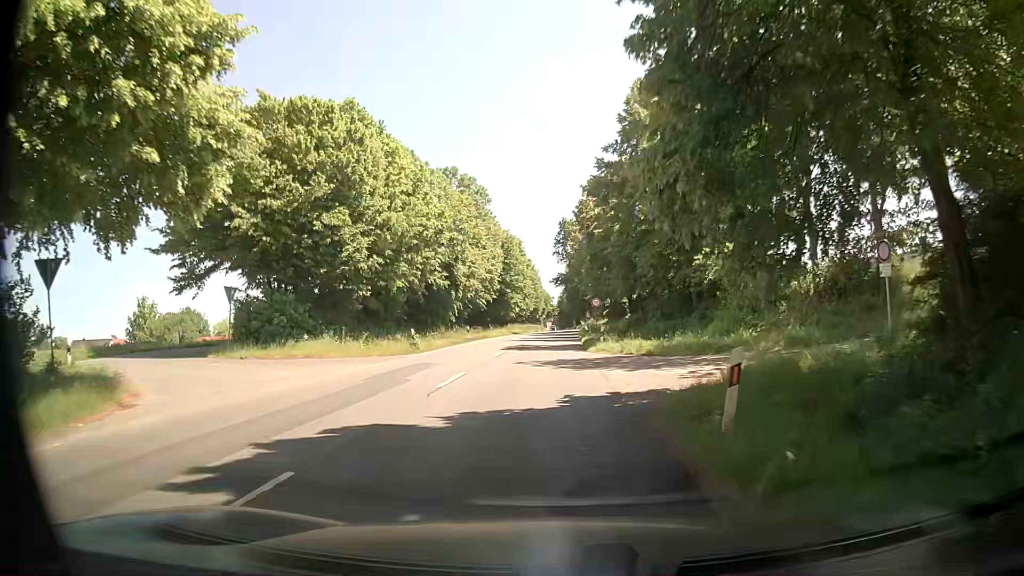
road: secondary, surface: asphalt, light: Day
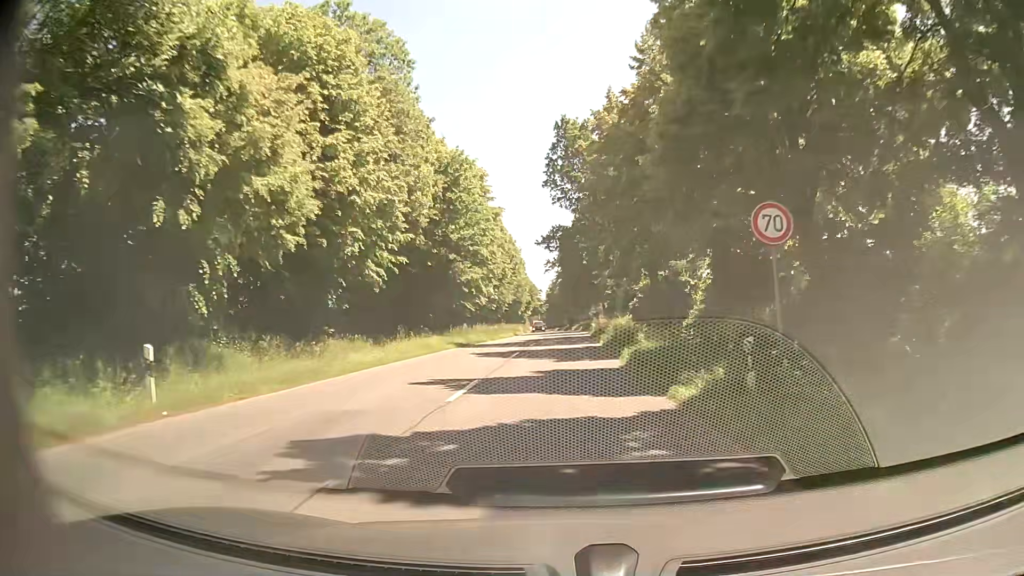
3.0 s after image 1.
(-1.3, +39.7) m; -1°
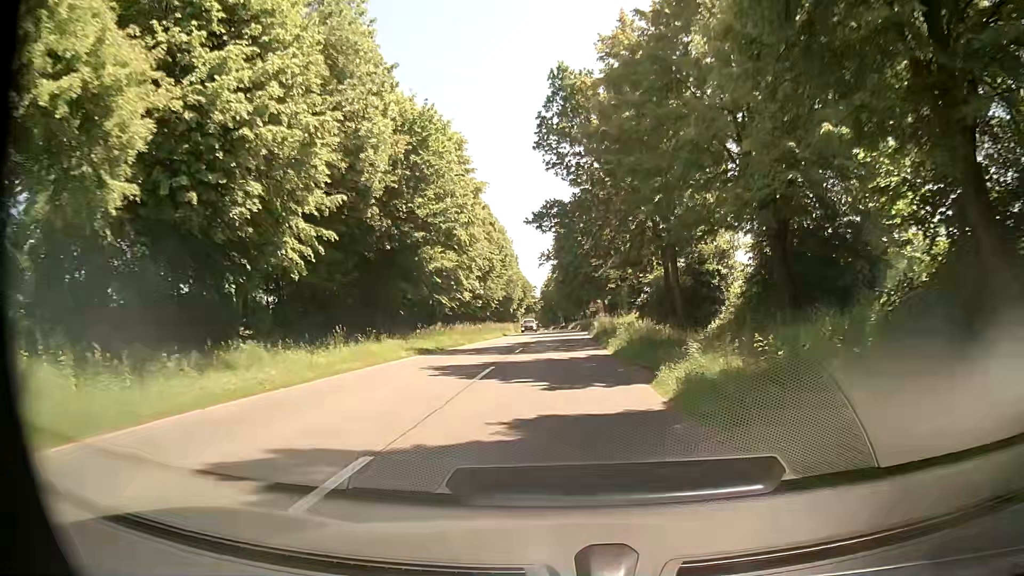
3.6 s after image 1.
(+0.1, +8.6) m; +2°
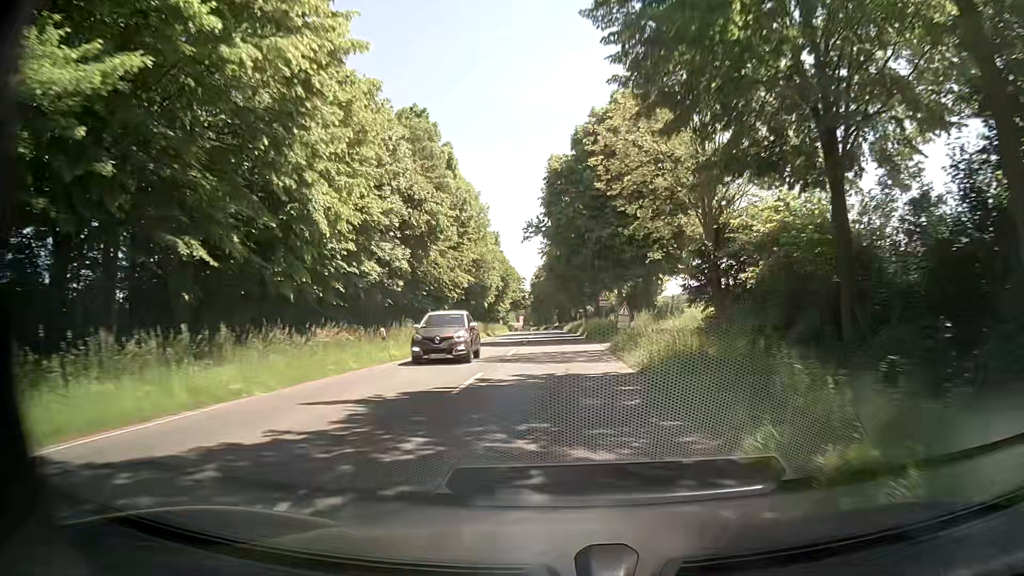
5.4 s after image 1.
(-0.2, +26.9) m; 0°
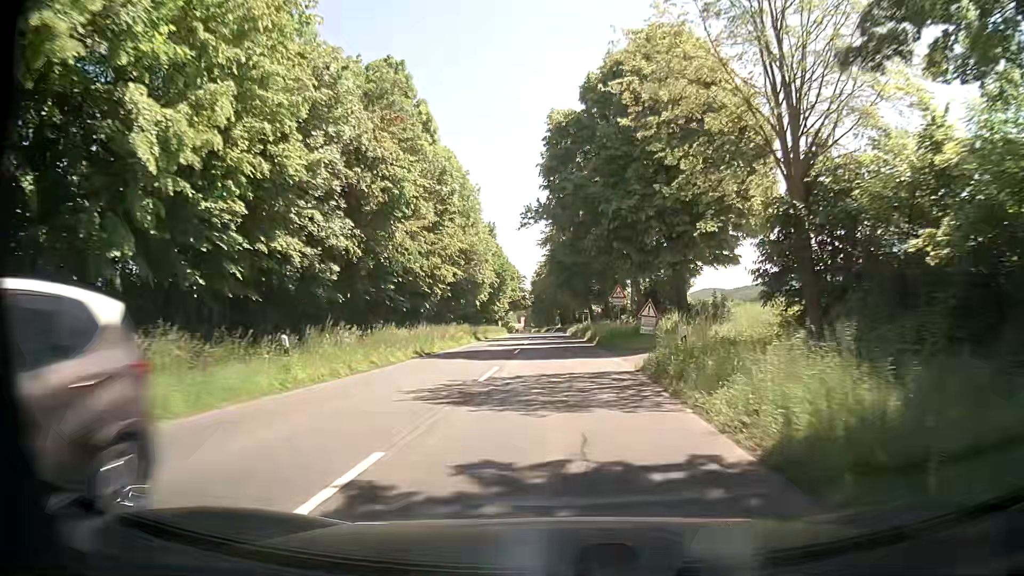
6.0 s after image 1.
(0.0, +9.3) m; 0°
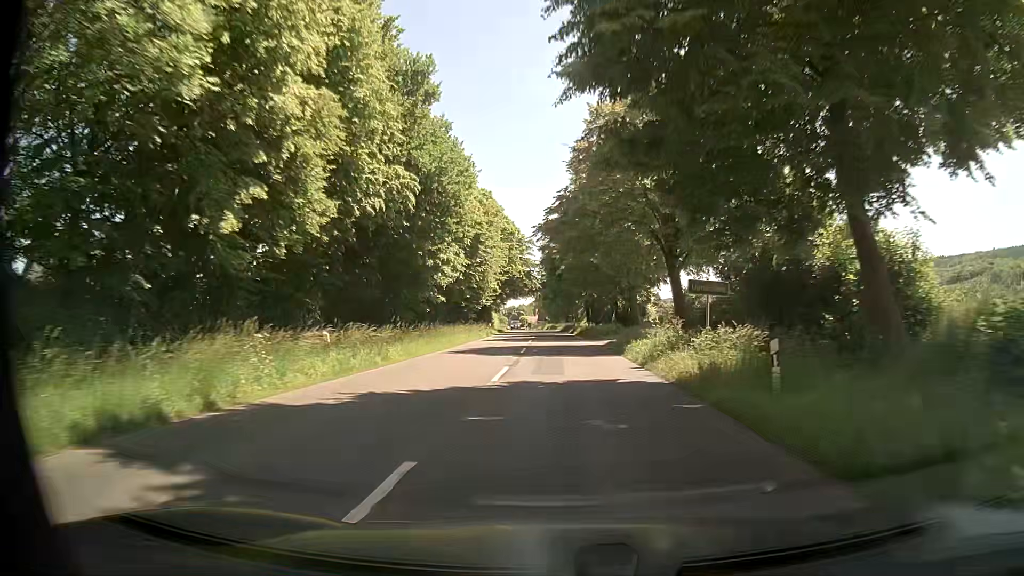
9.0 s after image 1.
(-0.5, +48.8) m; -2°
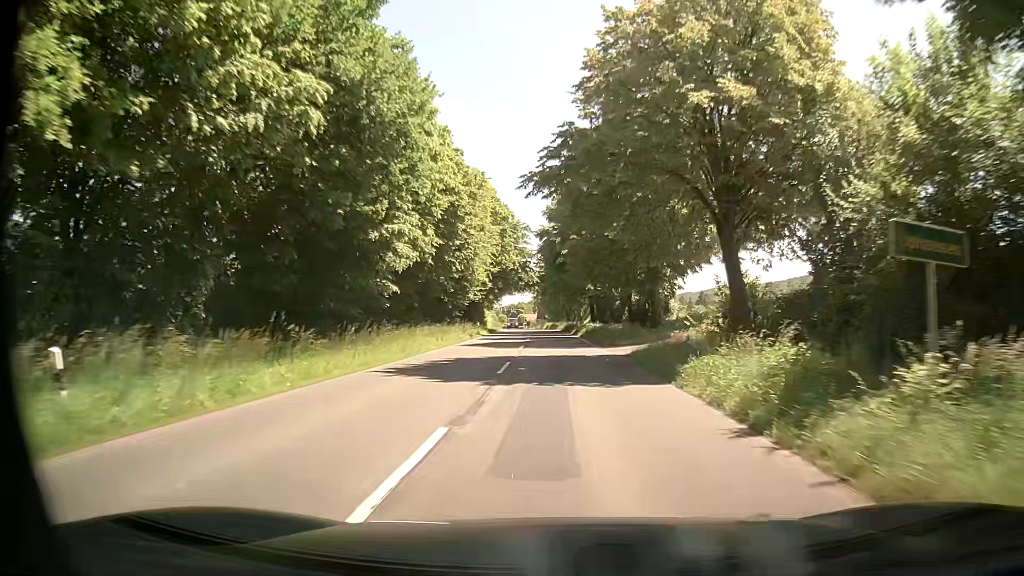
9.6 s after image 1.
(0.0, +10.2) m; 0°
(0, +10) (0, +20) (0, +30) (0, +40) (0, +50) (-1, +60) (-1, +70) (-1, +80) (-2, +90) (-3, +100) m
